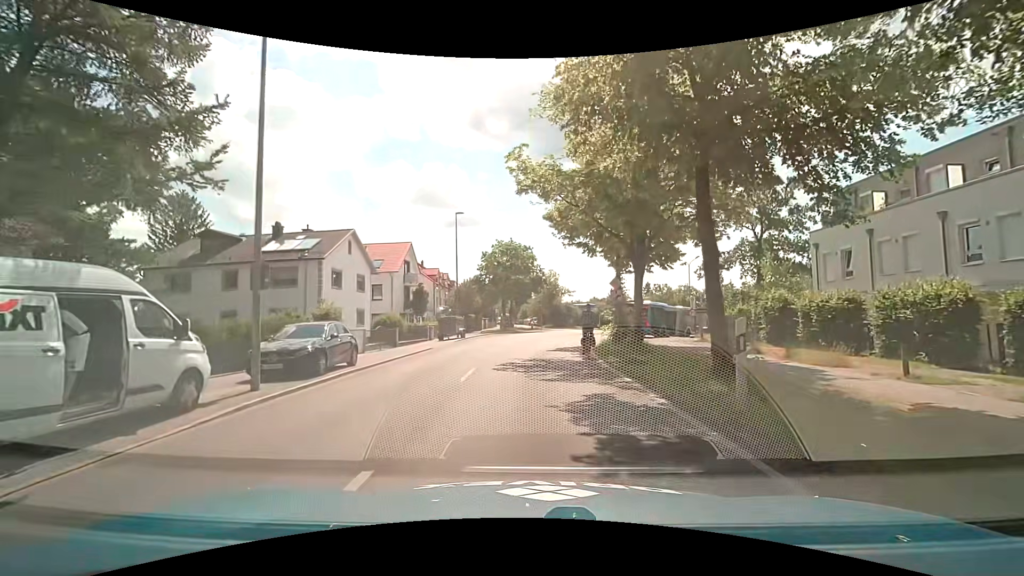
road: tertiary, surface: asphalt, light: Day
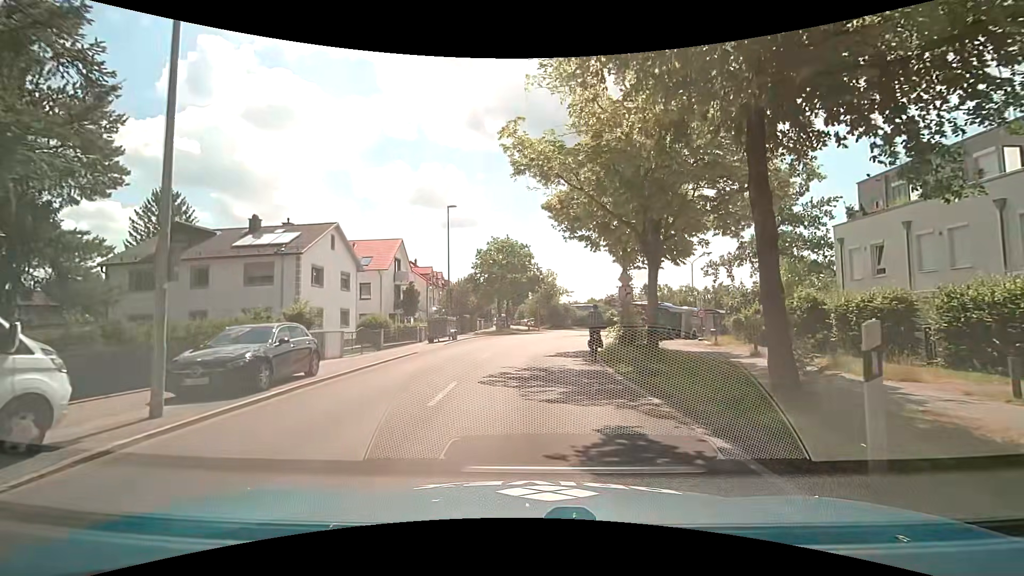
(0.0, +2.6) m; 0°
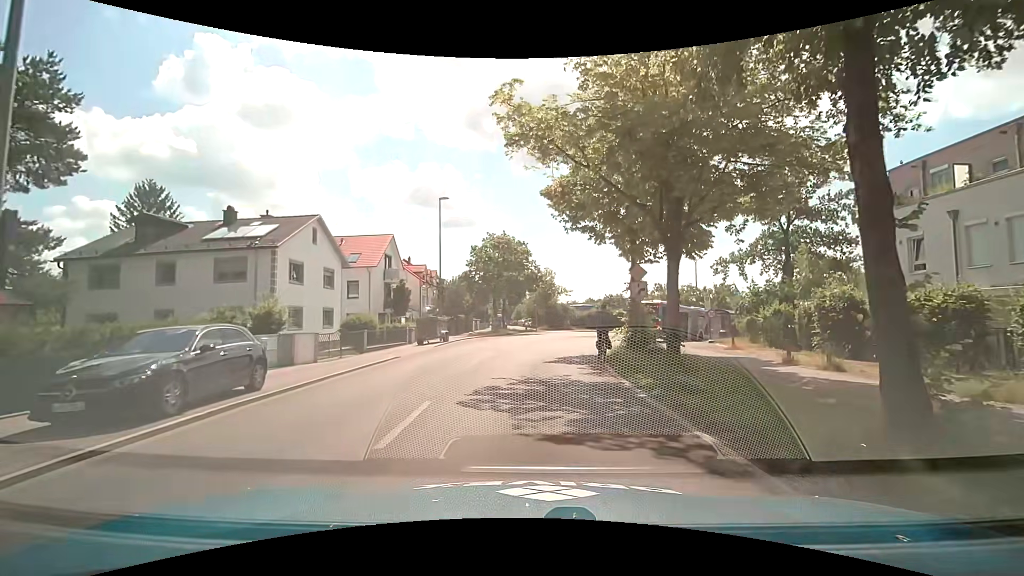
(0.0, +2.6) m; -1°
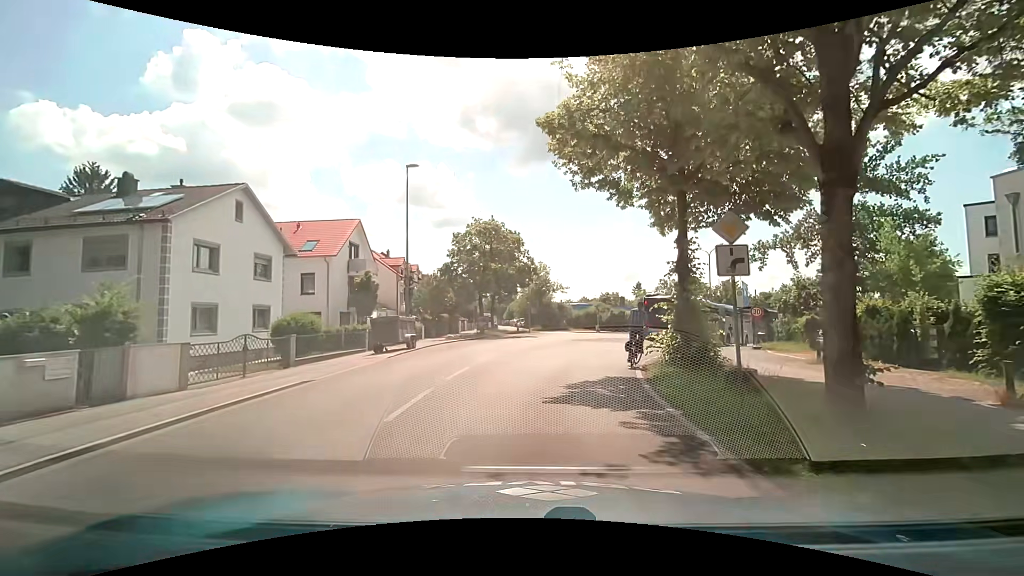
(+0.3, +7.6) m; +3°
(0, +10) (+1, +20) (+4, +29) (+9, +38) (+16, +45) (+24, +51) (+33, +56) (+41, +61) (+50, +66) (+59, +70) m
